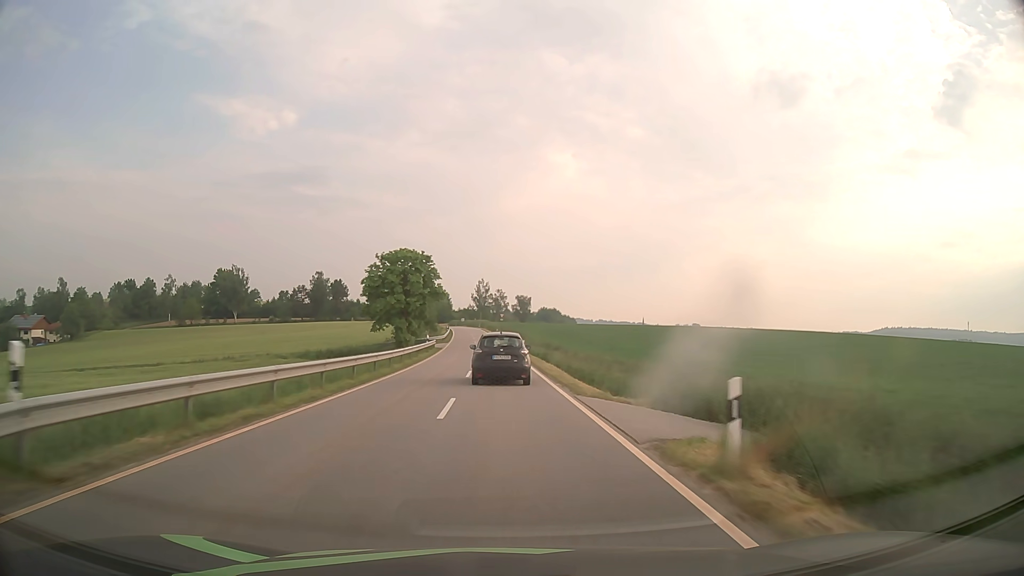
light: Day
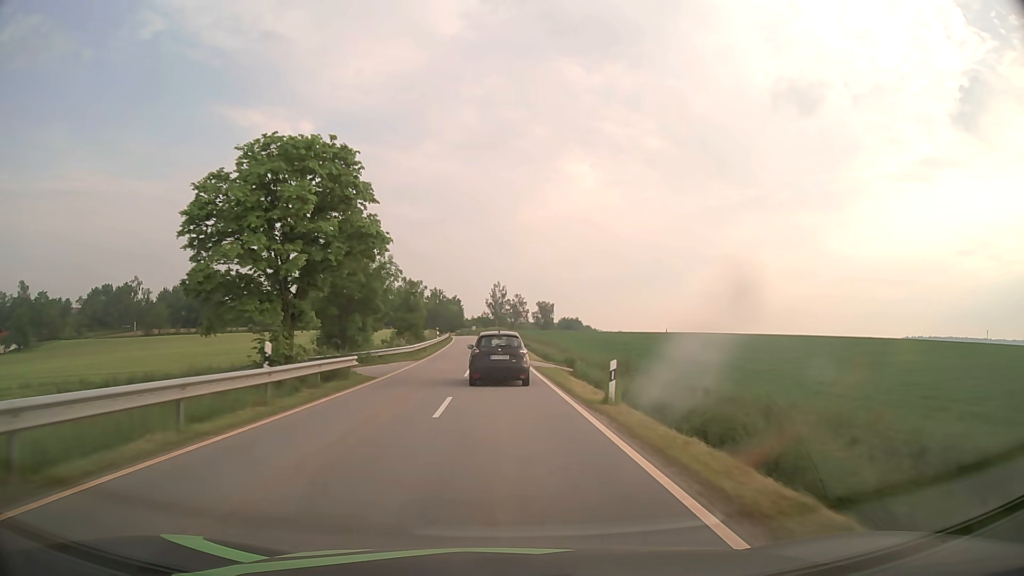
(-0.6, +36.3) m; -2°
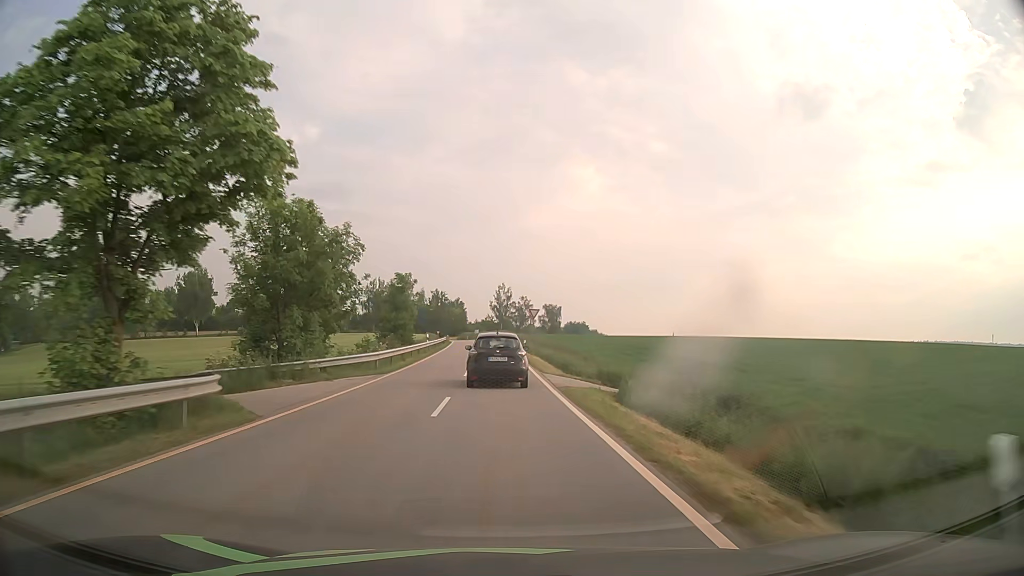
(0.0, +11.8) m; 0°
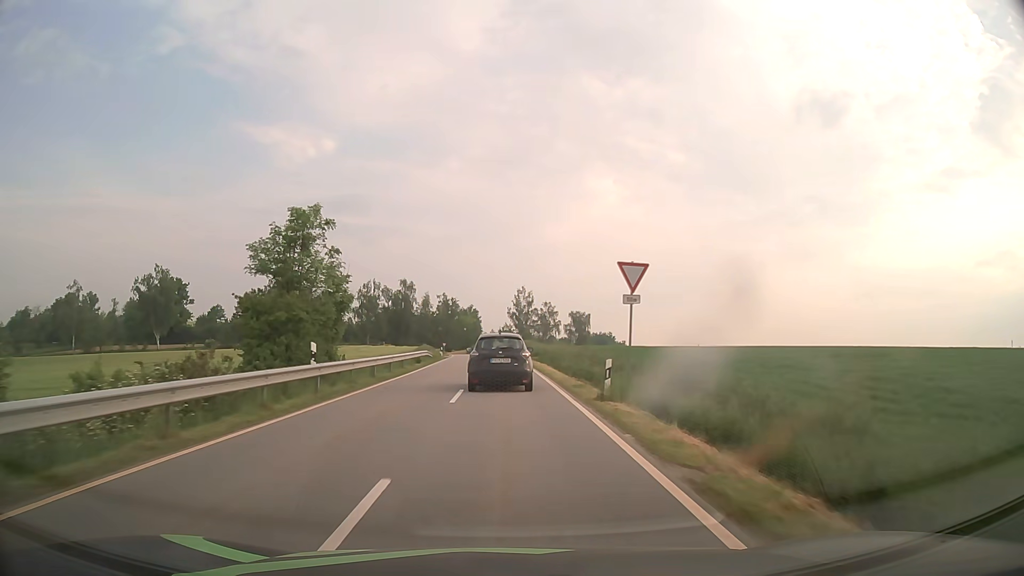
(-0.5, +33.6) m; -2°
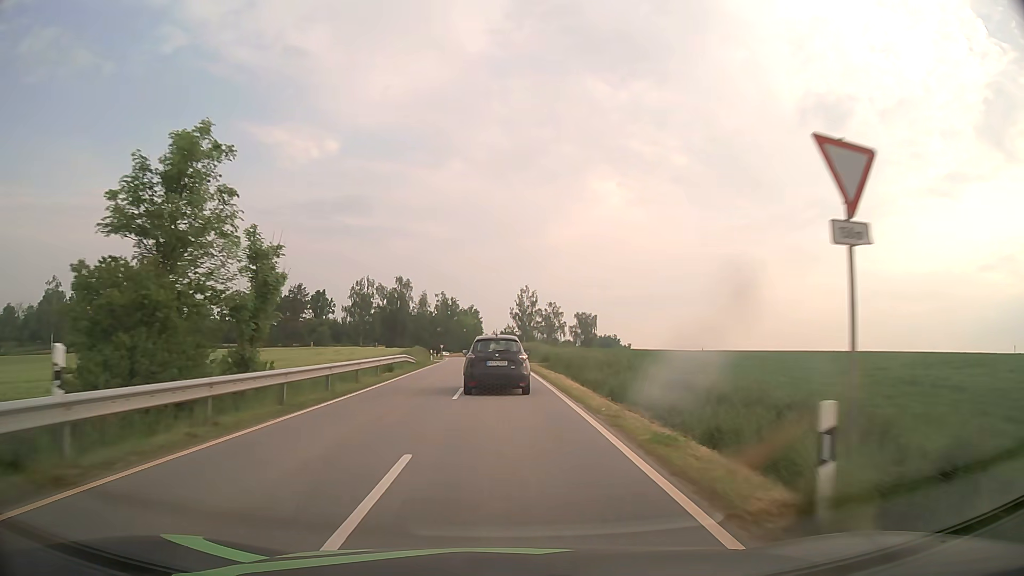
(0.0, +10.6) m; 0°
(0, +10) (0, +20) (0, +30) (0, +40) (-1, +50) (-1, +60) (-2, +70) (-3, +80) (-4, +90) (-5, +100) m
